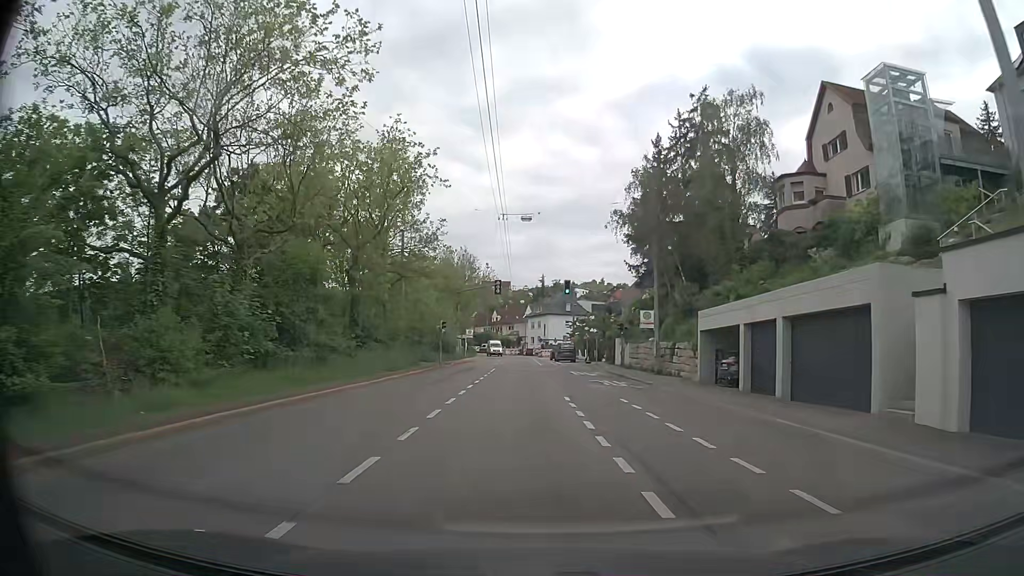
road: secondary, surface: asphalt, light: Day
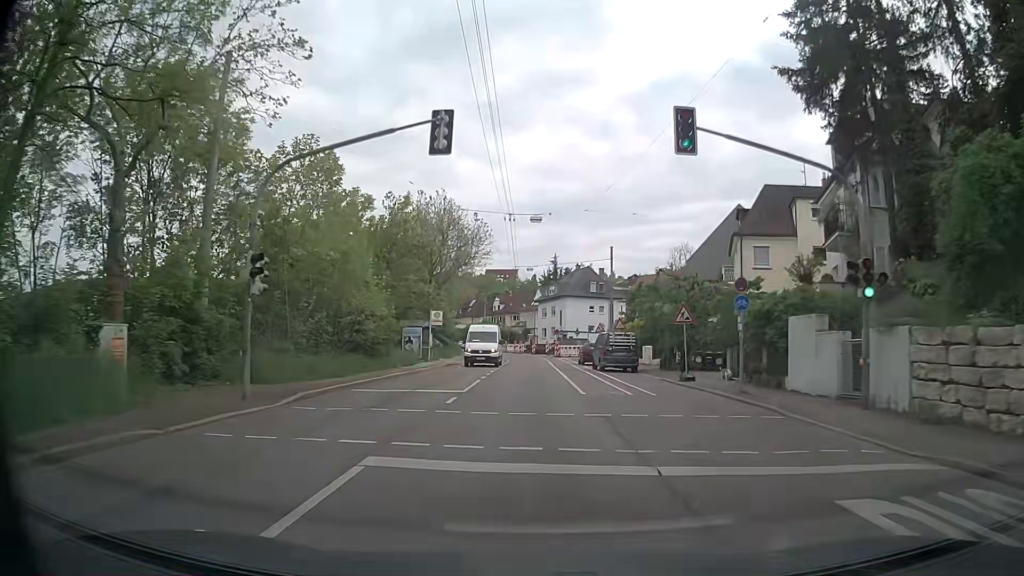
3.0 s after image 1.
(-0.3, +34.4) m; -1°
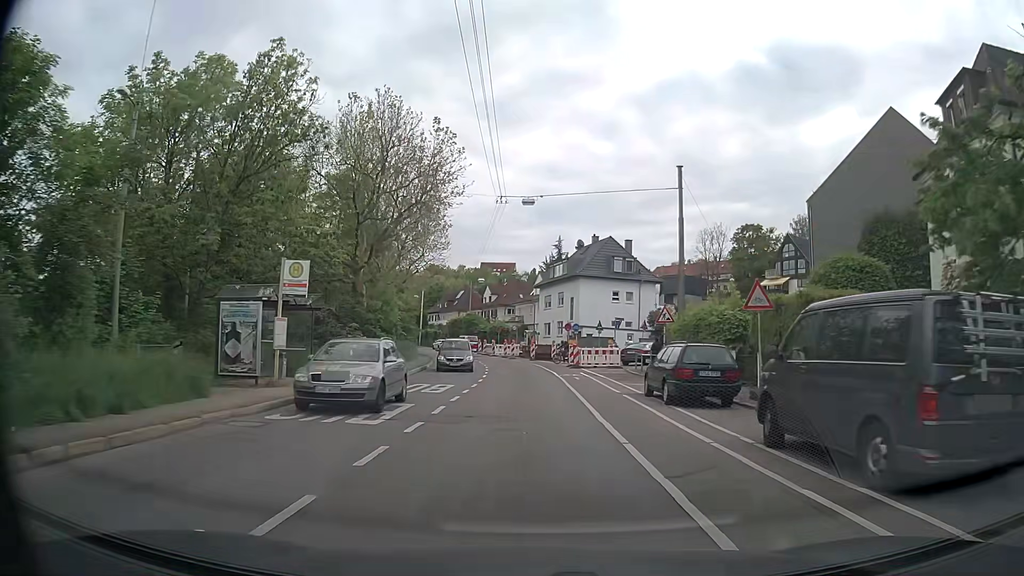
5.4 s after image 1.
(+0.2, +27.3) m; +1°
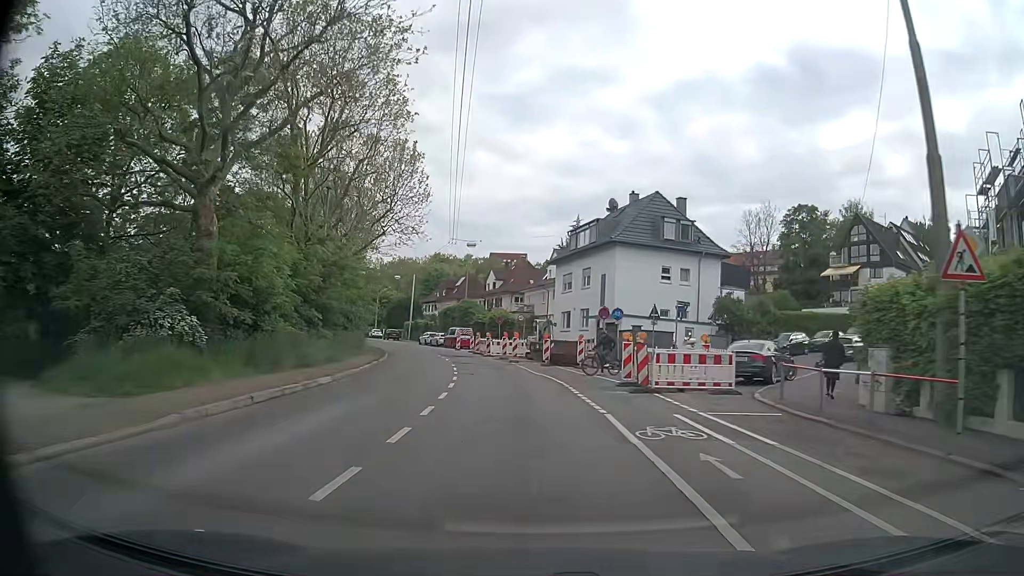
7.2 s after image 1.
(-0.1, +20.0) m; -1°
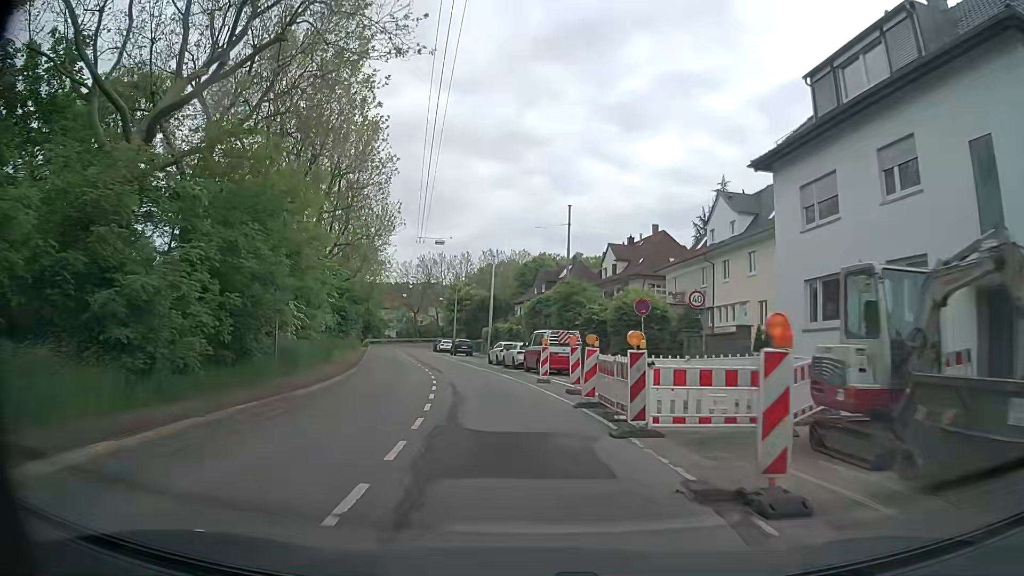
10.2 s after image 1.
(-2.2, +33.4) m; -9°
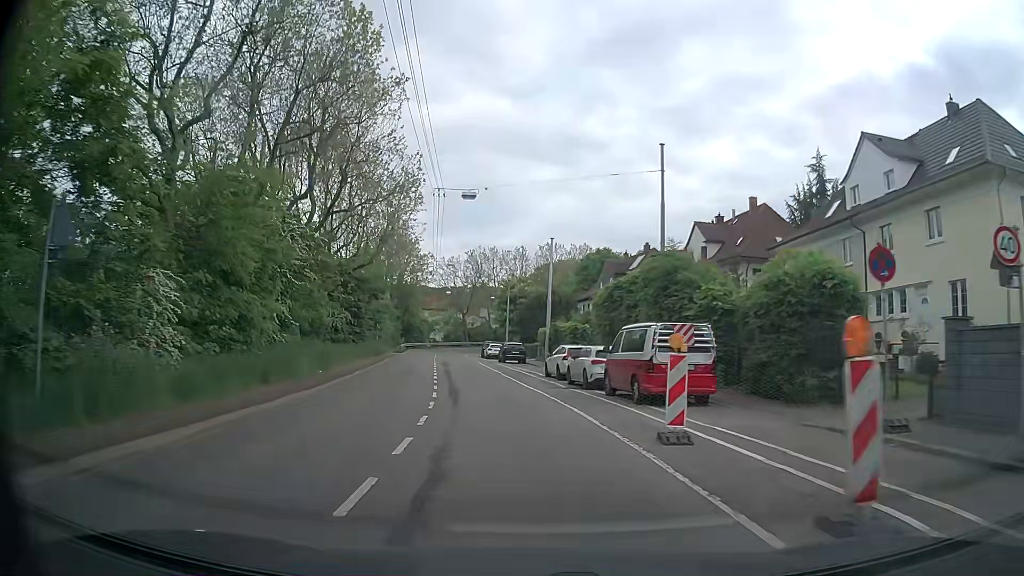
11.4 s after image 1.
(-0.7, +13.9) m; -6°
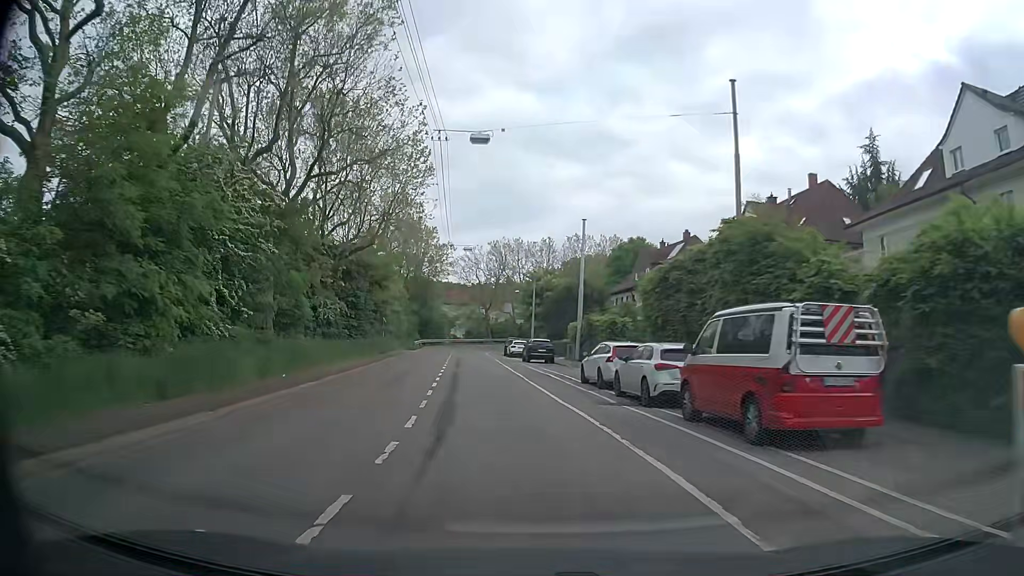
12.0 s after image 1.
(-0.1, +7.1) m; -2°
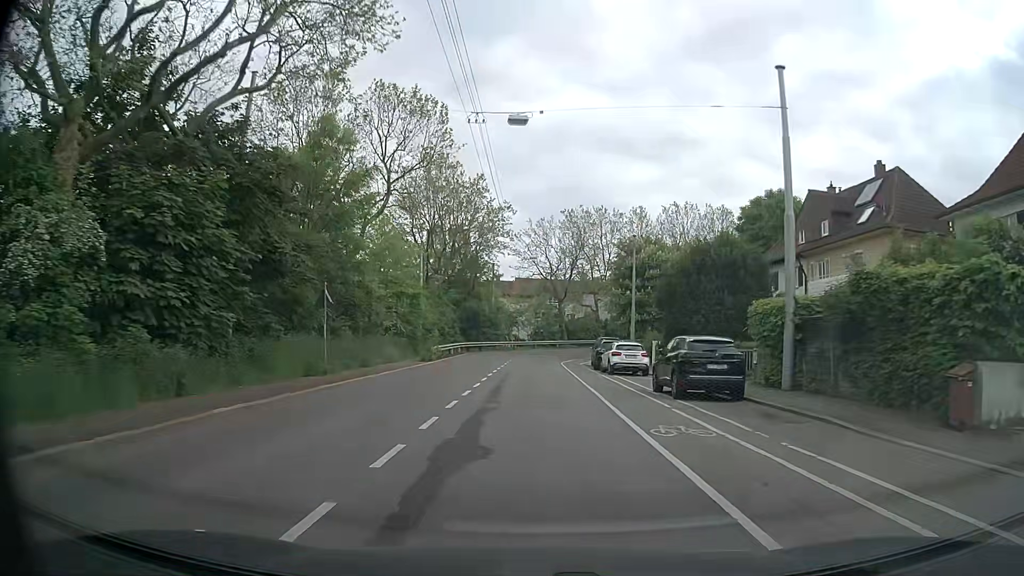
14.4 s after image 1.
(-1.9, +27.8) m; -6°
(0, +10) (0, +20) (0, +30) (0, +40) (+1, +50) (+3, +60) (+8, +68) (+15, +75) (+25, +79) (+35, +79) m
